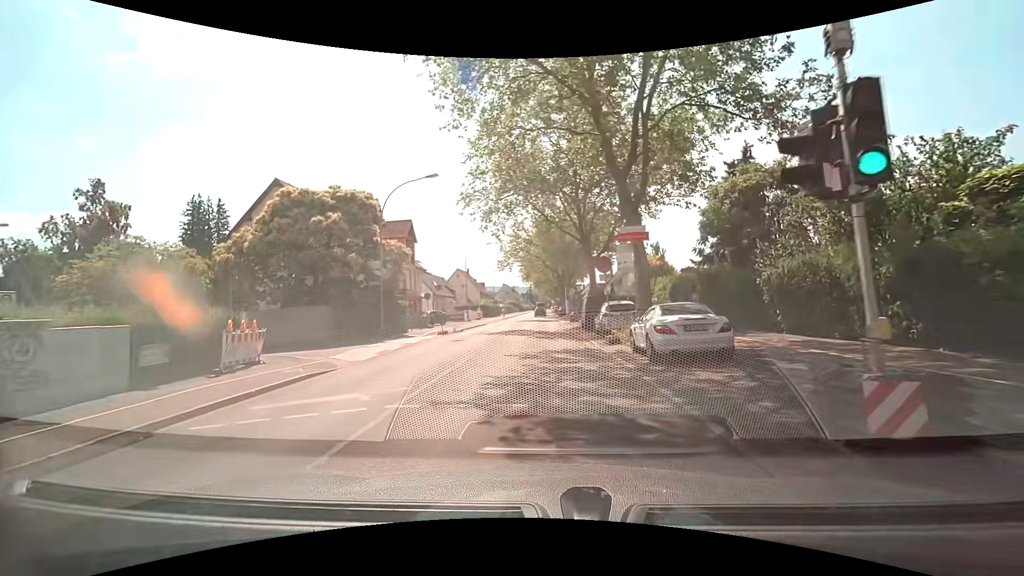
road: secondary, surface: asphalt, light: Day
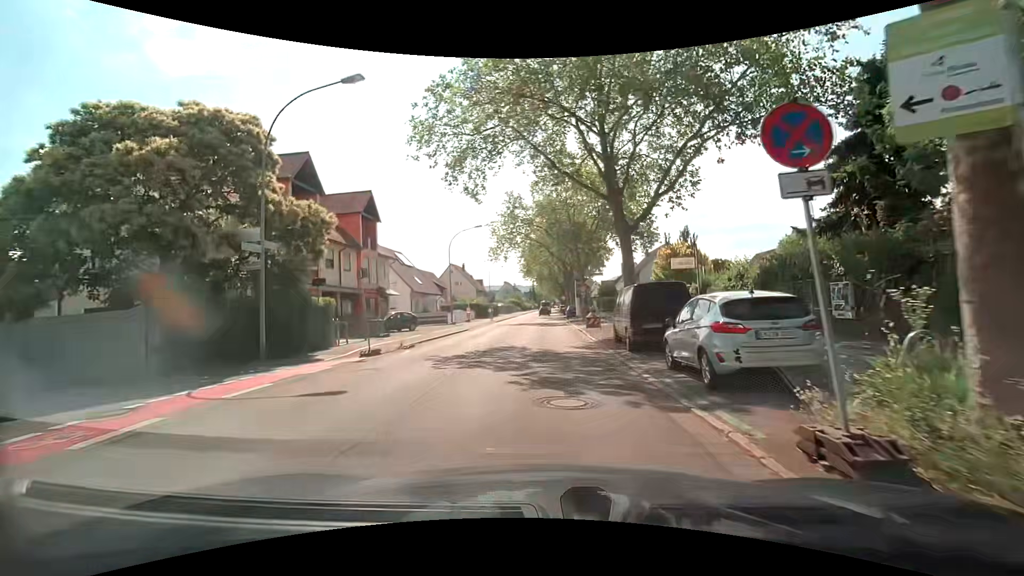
(-0.1, +13.0) m; -1°
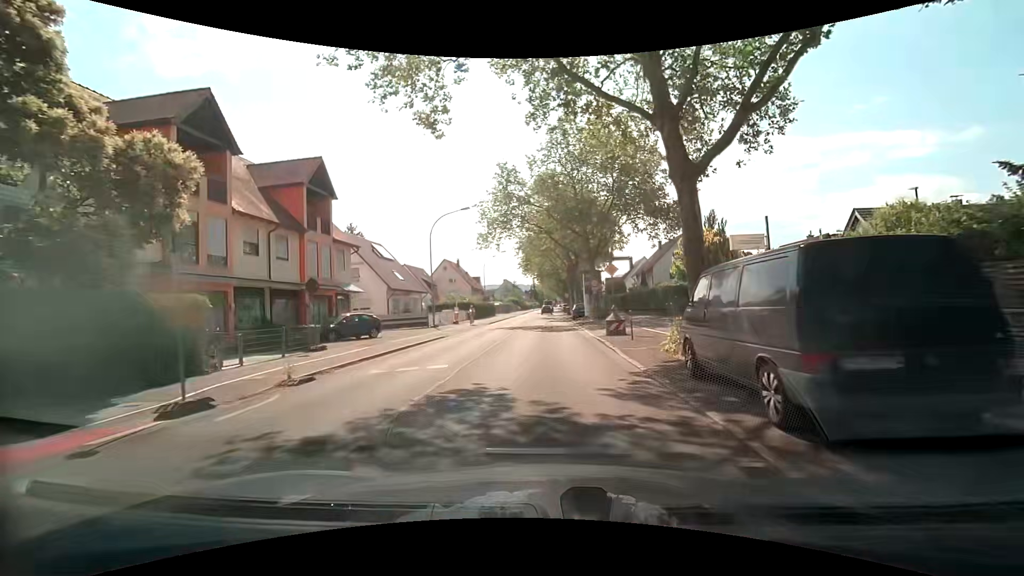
(0.0, +8.8) m; -1°
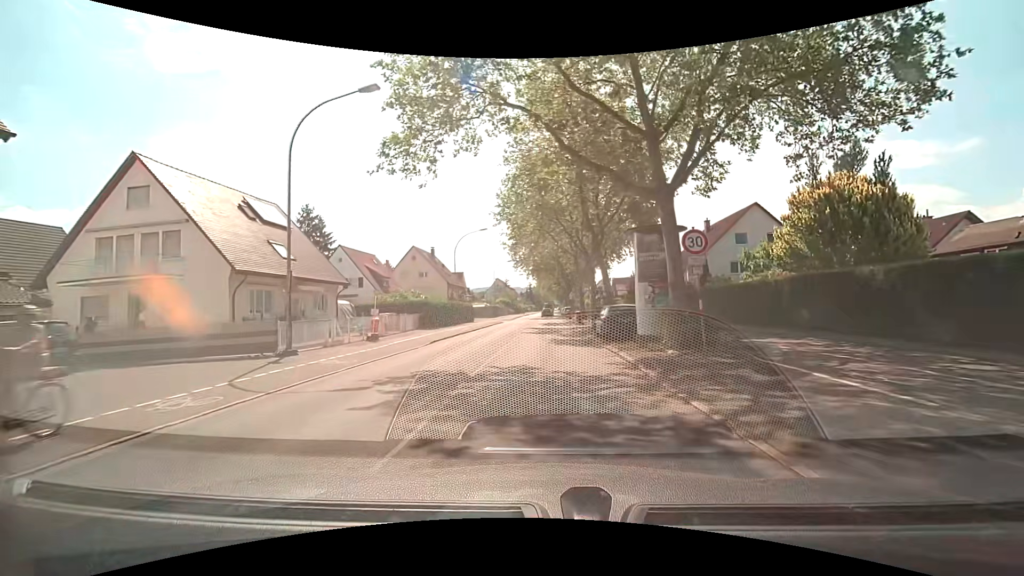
(+0.1, +23.5) m; +1°
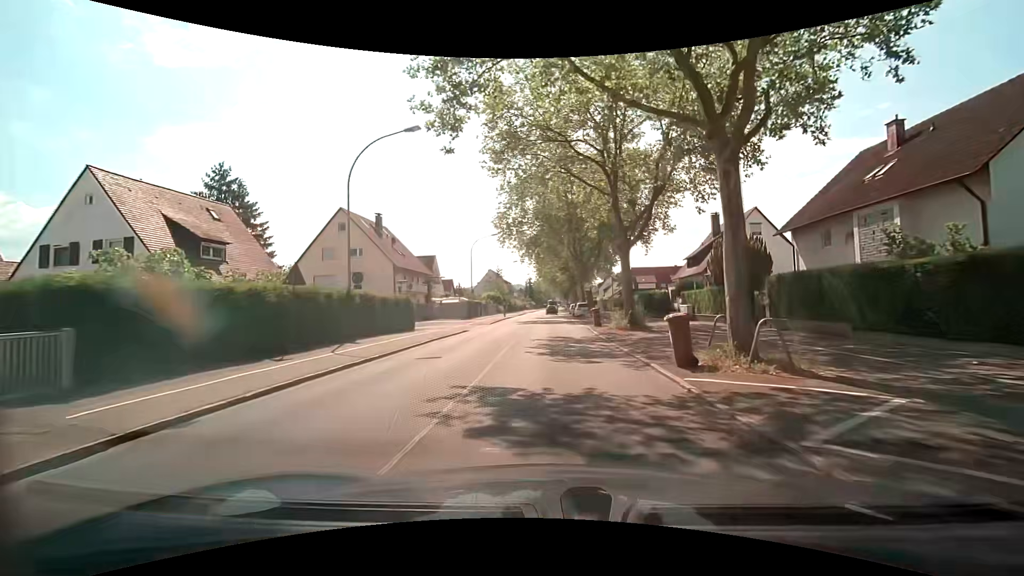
(0.0, +29.1) m; 0°
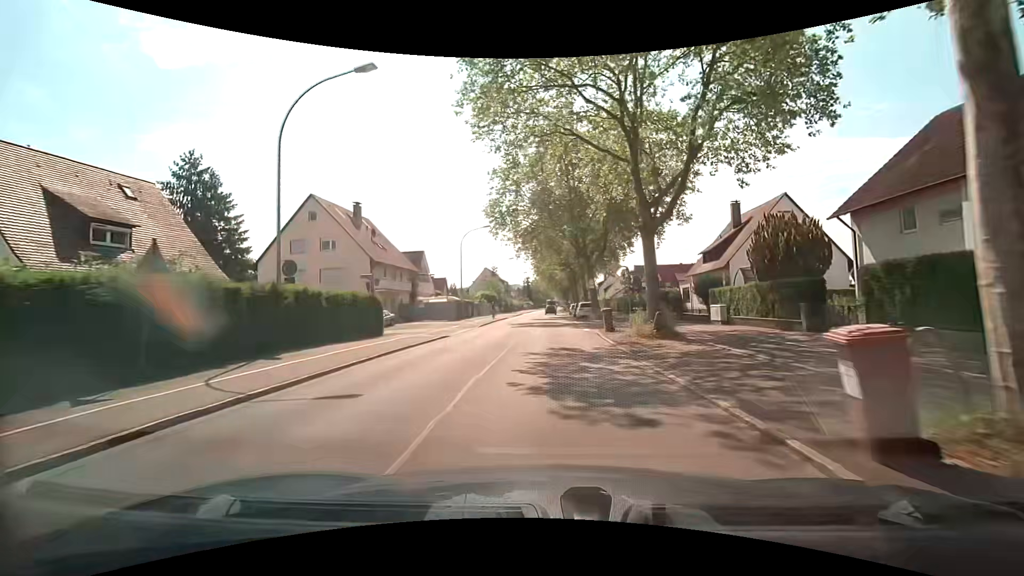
(0.0, +6.1) m; 0°
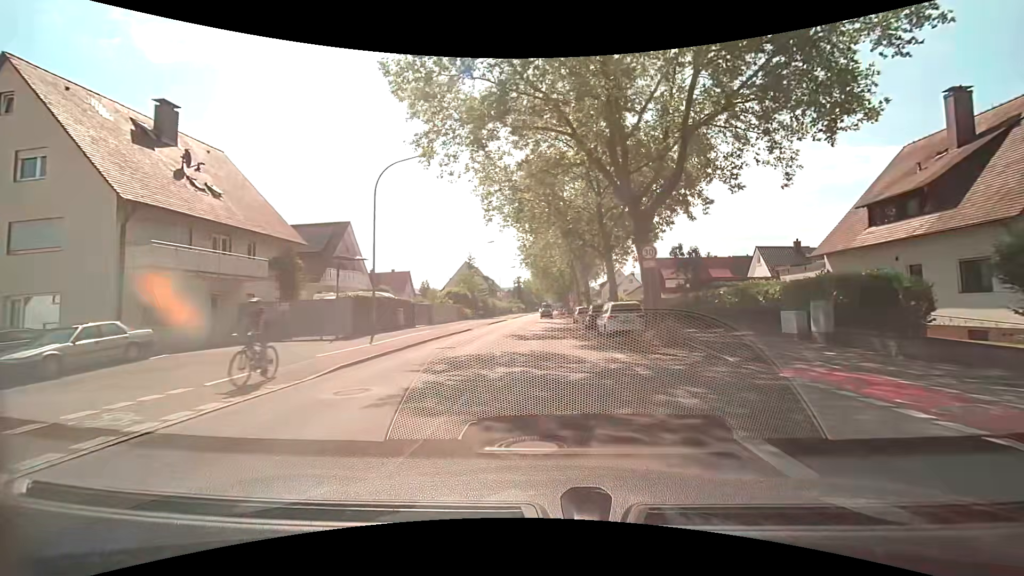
(0.0, +25.9) m; 0°
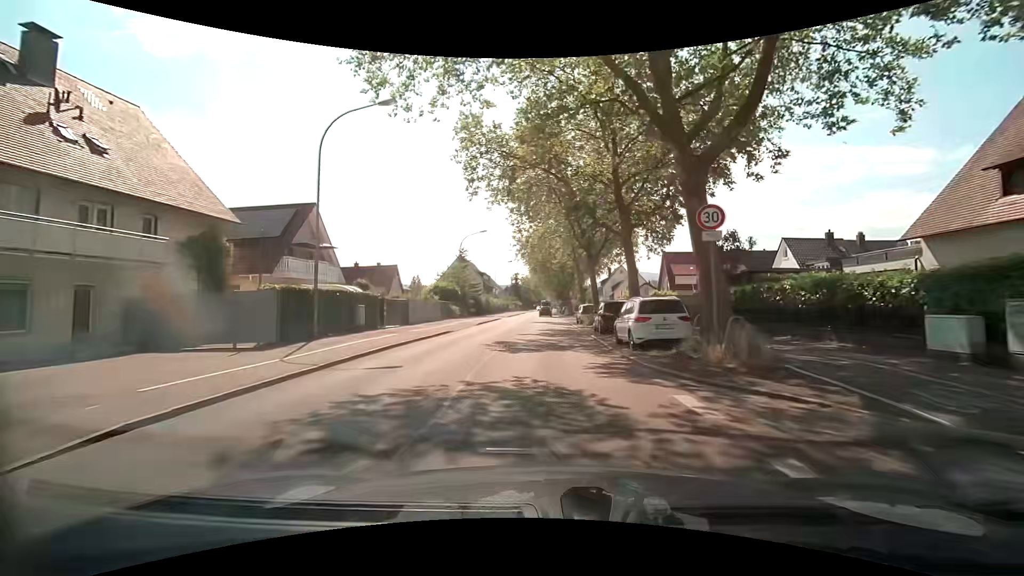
(0.0, +6.8) m; +1°
